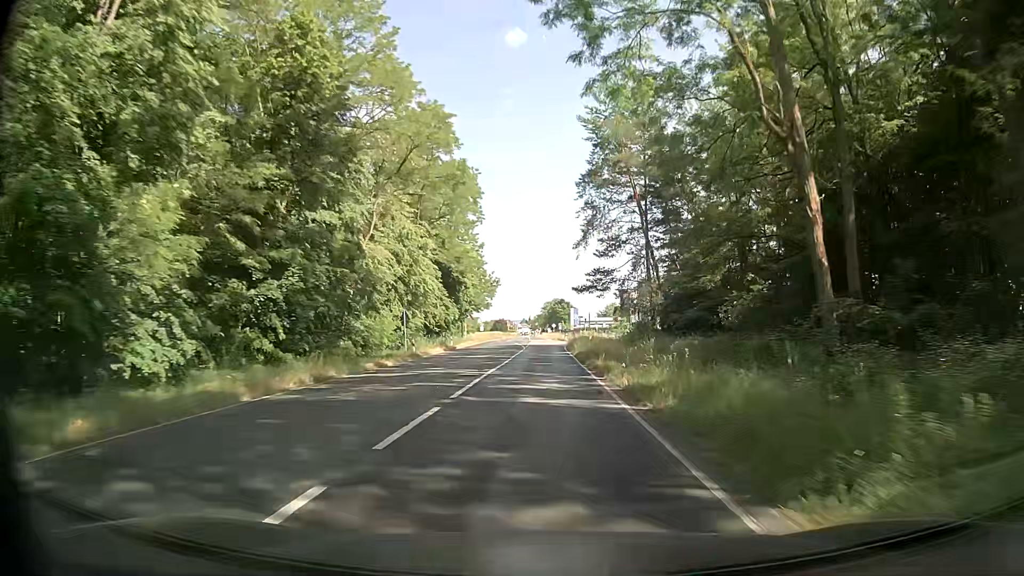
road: secondary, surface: asphalt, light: Day
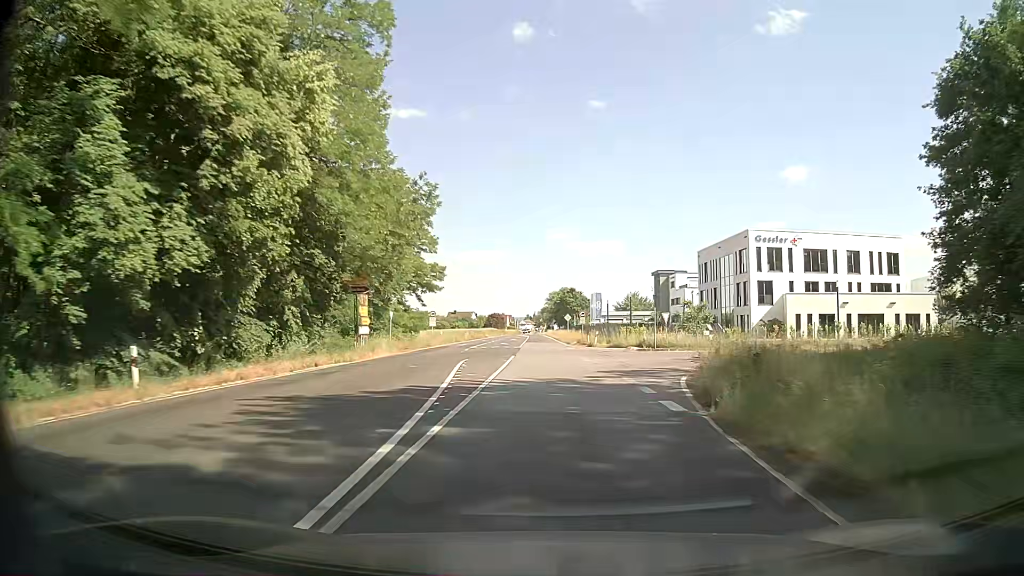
(0.0, +56.2) m; 0°
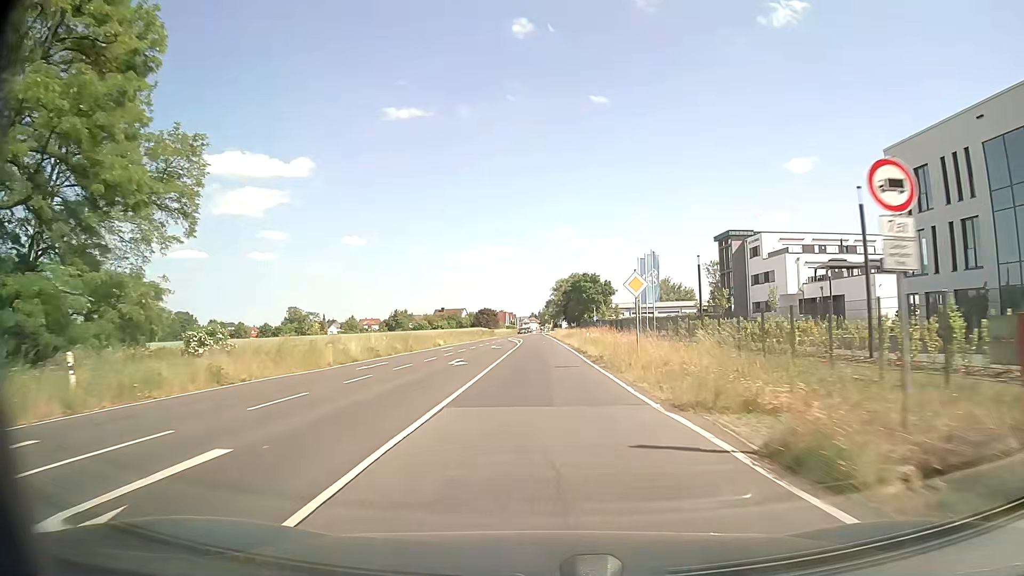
(-0.1, +54.6) m; -1°
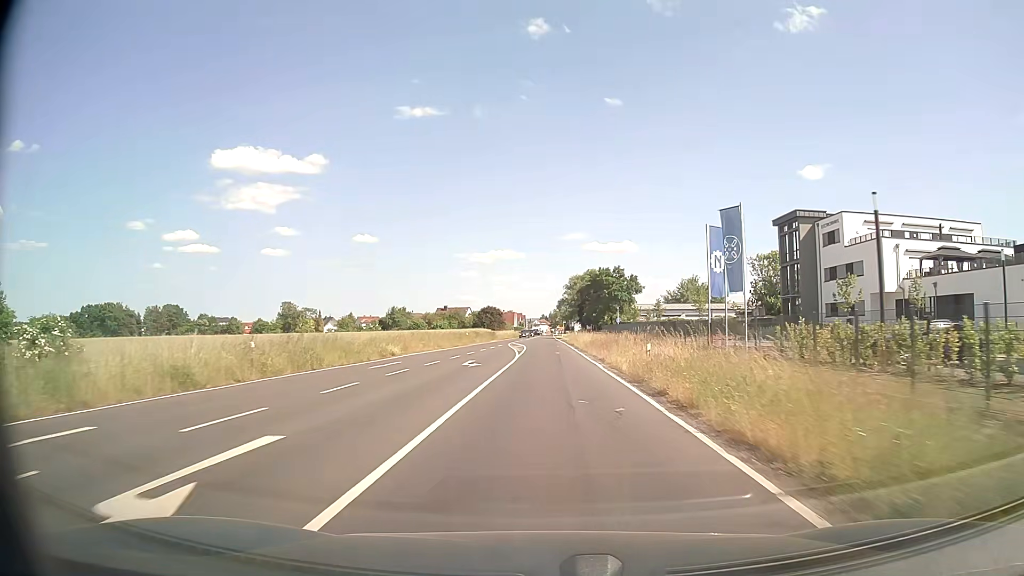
(-0.2, +21.4) m; -1°
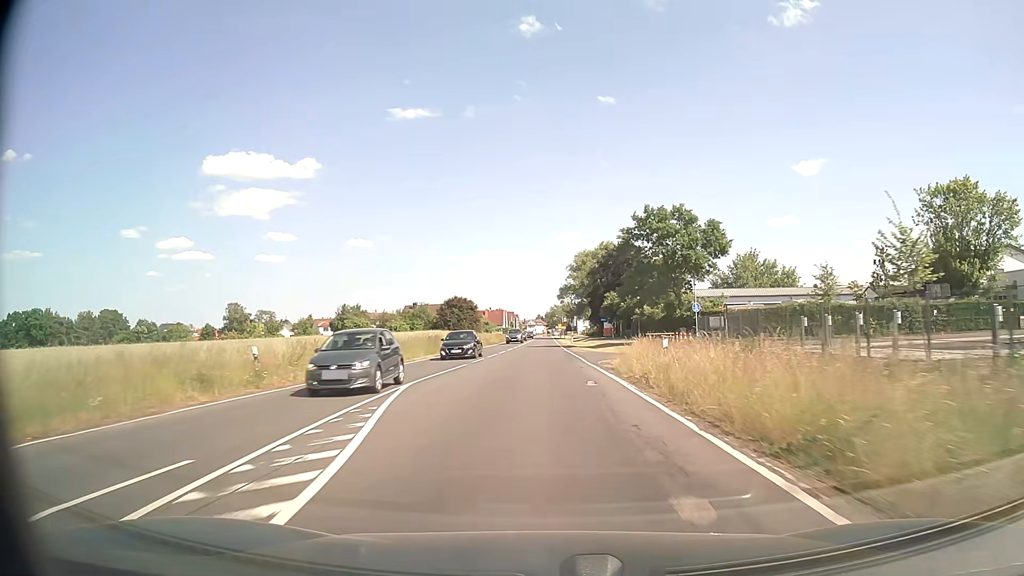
(+0.1, +52.4) m; 0°
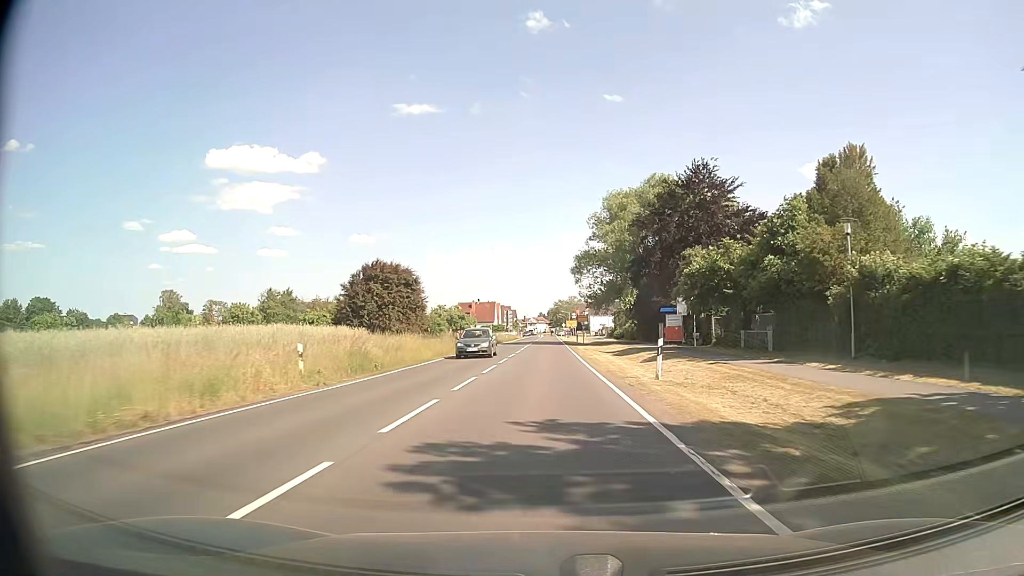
(+0.1, +50.8) m; 0°
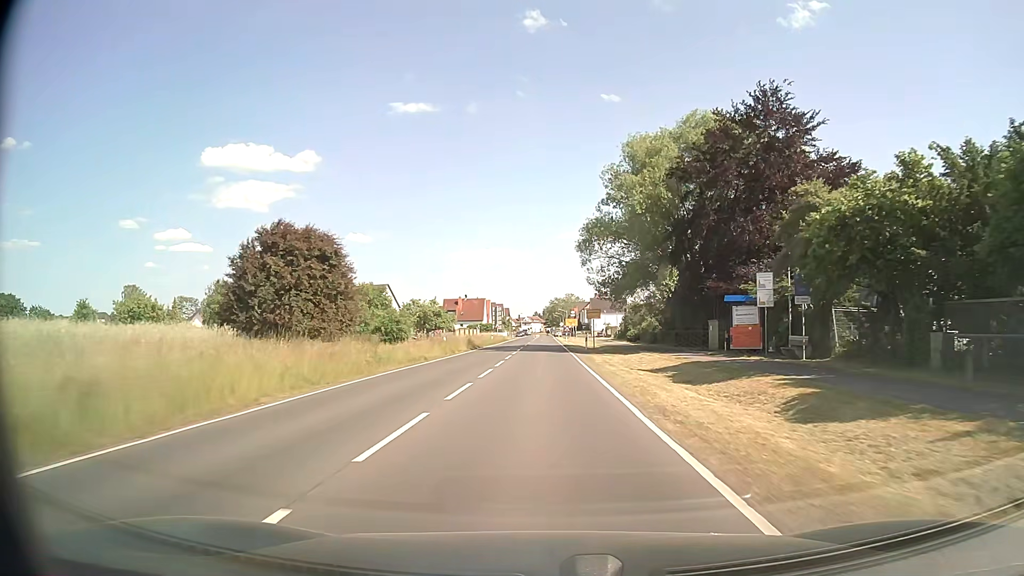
(+0.2, +19.9) m; +1°
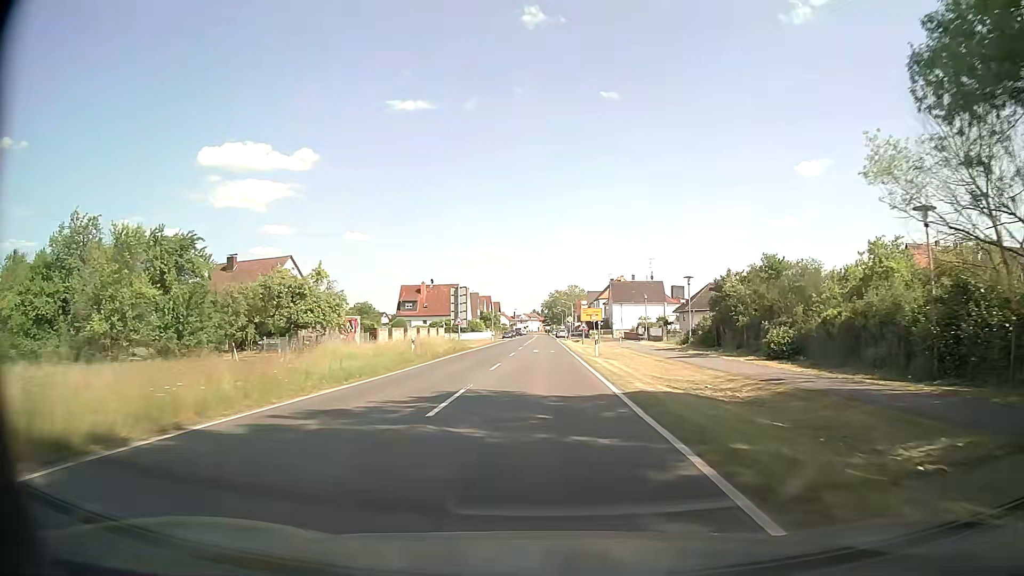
(+0.2, +48.8) m; 0°
(0, +10) (0, +20) (0, +30) (0, +40) (0, +50) (0, +60) (0, +70) (0, +80) (0, +90) (0, +100) m
